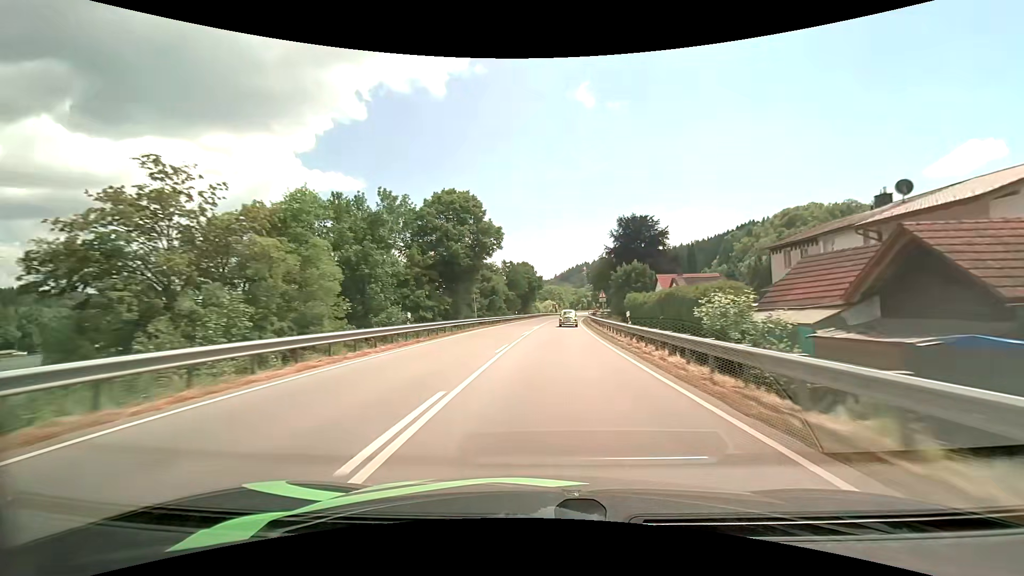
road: primary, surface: asphalt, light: Day
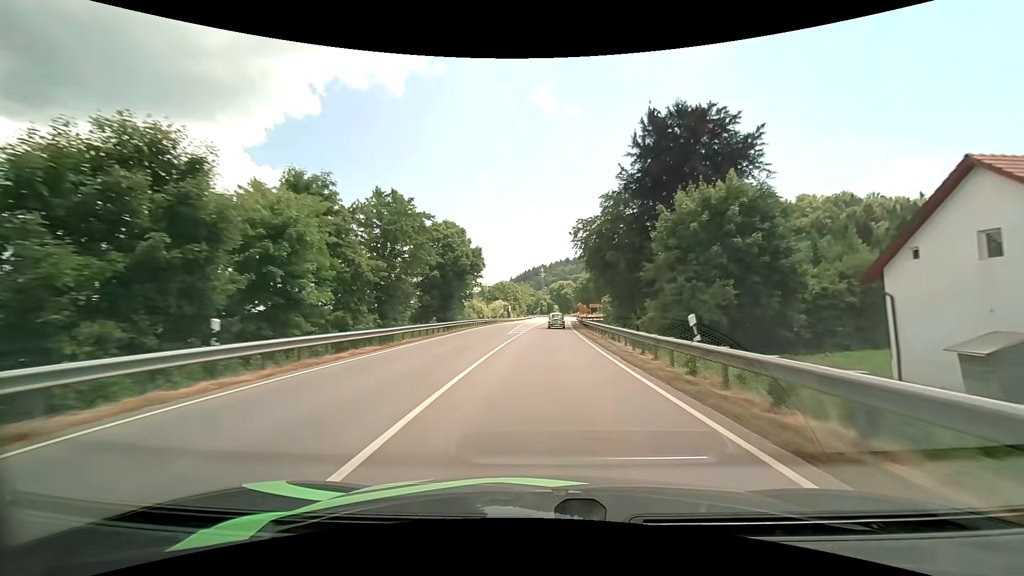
(+2.8, +60.0) m; +5°
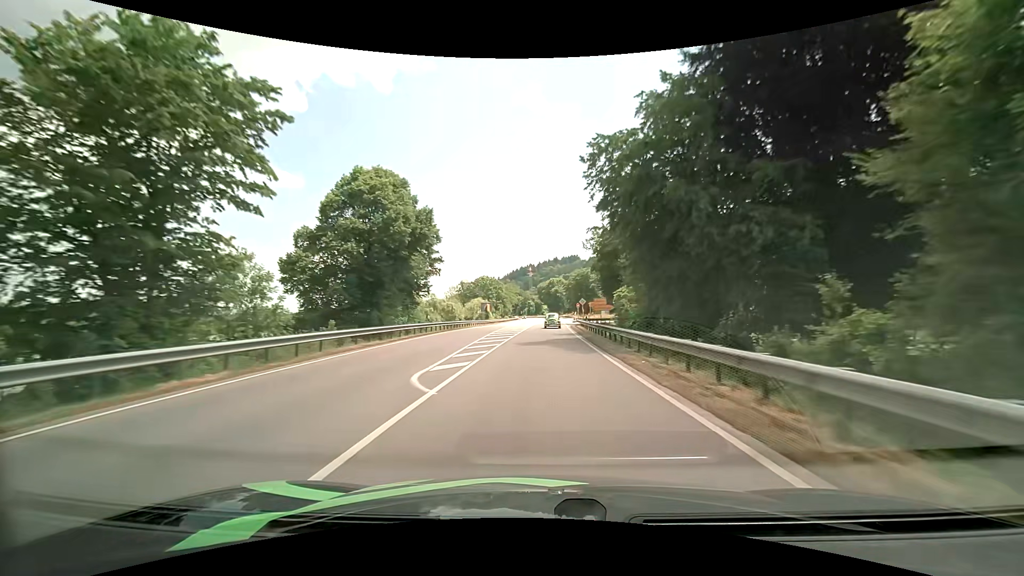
(+0.4, +24.1) m; +2°
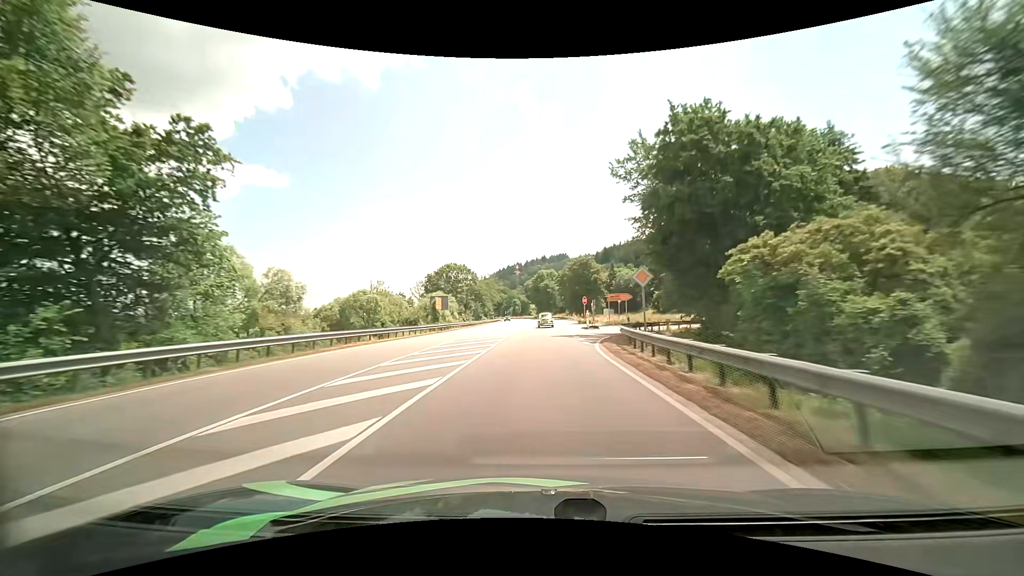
(+0.5, +36.6) m; +1°
(0, +10) (0, +20) (0, +30) (0, +40) (0, +50) (0, +60) (0, +70) (0, +80) (0, +90) (0, +100) m
